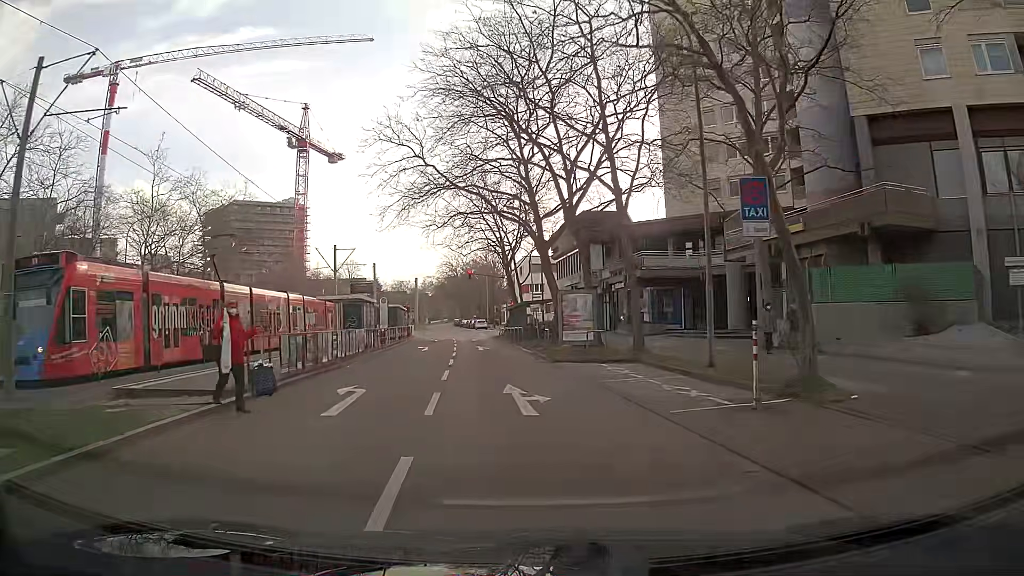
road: tertiary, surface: asphalt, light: Day
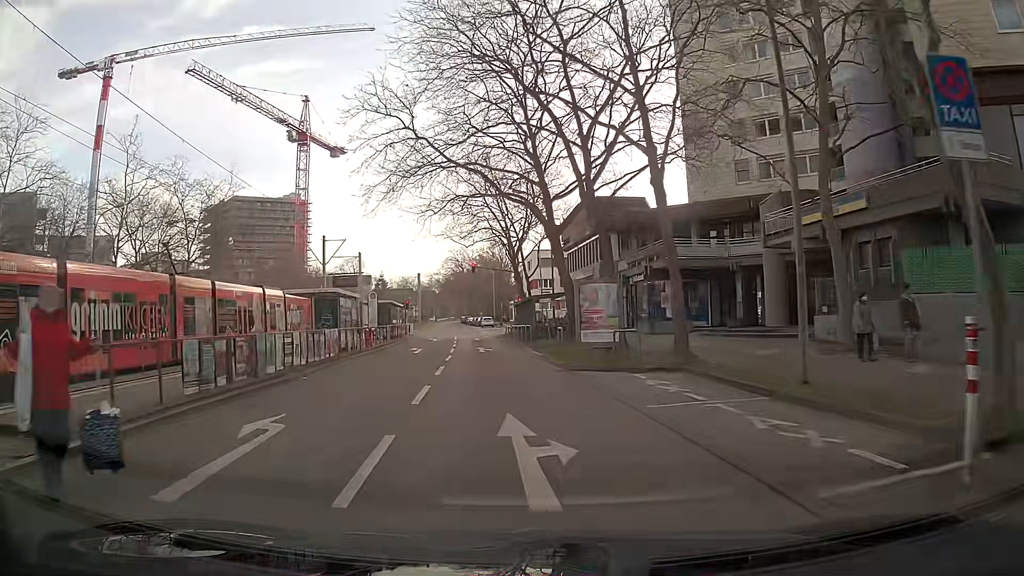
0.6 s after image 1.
(0.0, +5.0) m; -1°
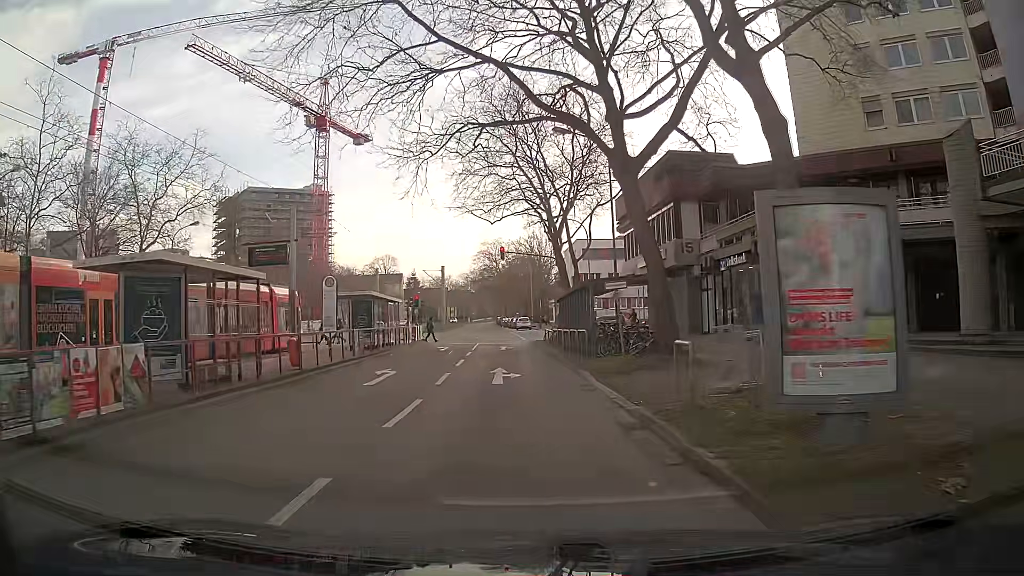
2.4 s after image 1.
(-0.4, +13.9) m; -4°
(0, +10) (0, +20) (-1, +30) (-1, +40) (-2, +50) (-2, +60) (-3, +70) (-4, +80) (-4, +90) (-5, +100) m
